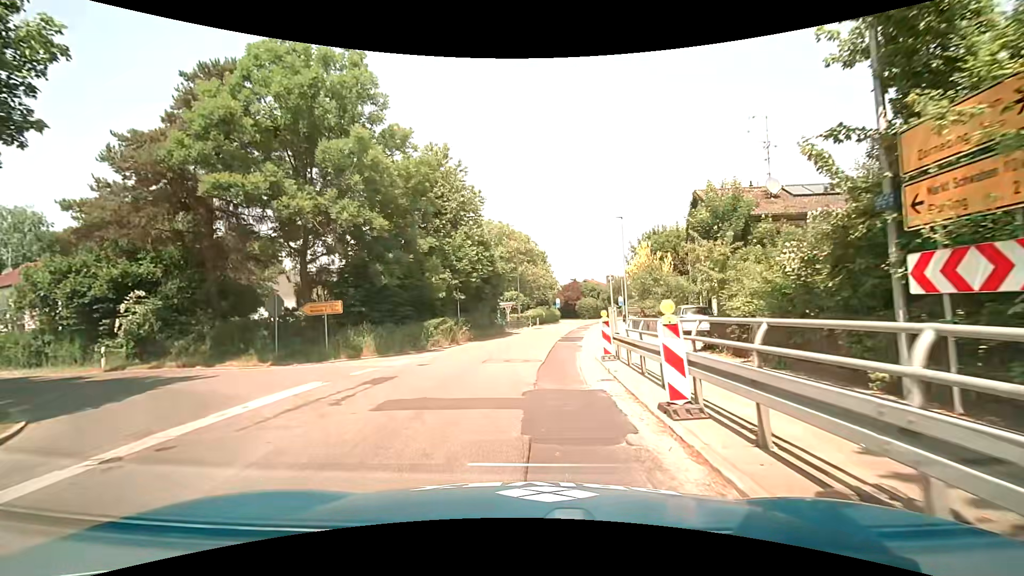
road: secondary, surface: asphalt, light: Day
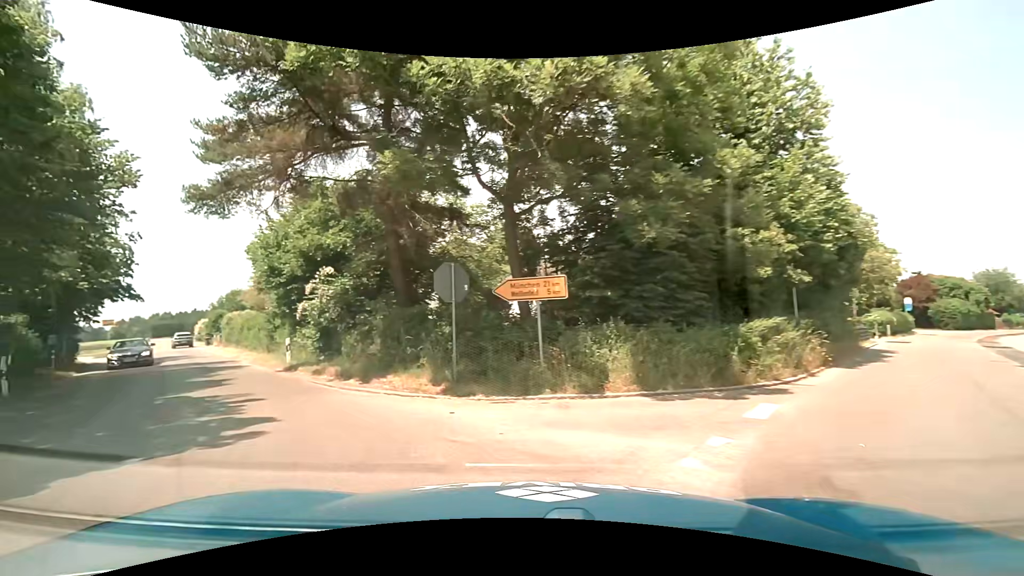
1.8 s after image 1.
(-2.2, +11.2) m; -29°
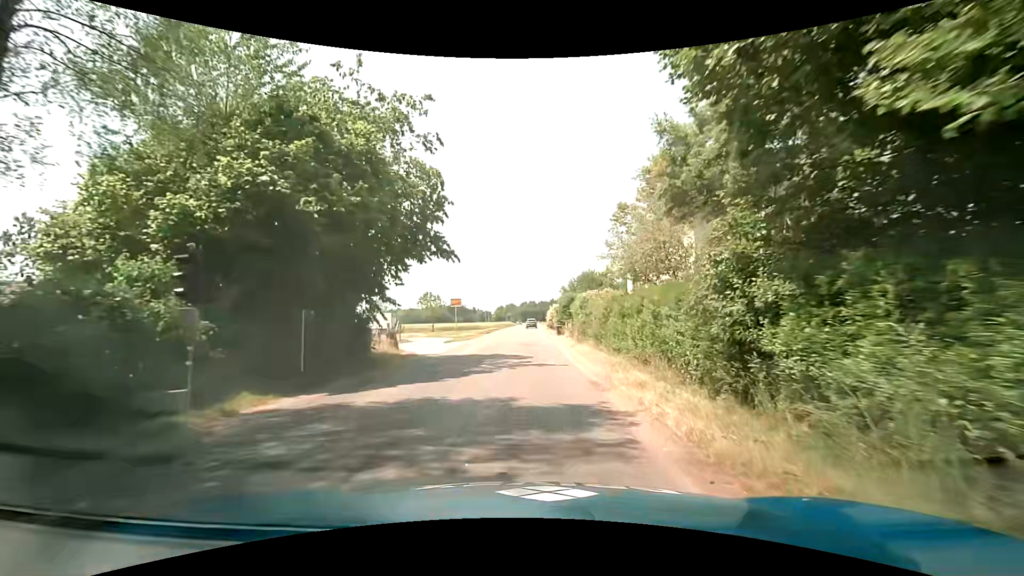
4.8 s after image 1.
(-10.2, +18.1) m; -38°
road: tertiary
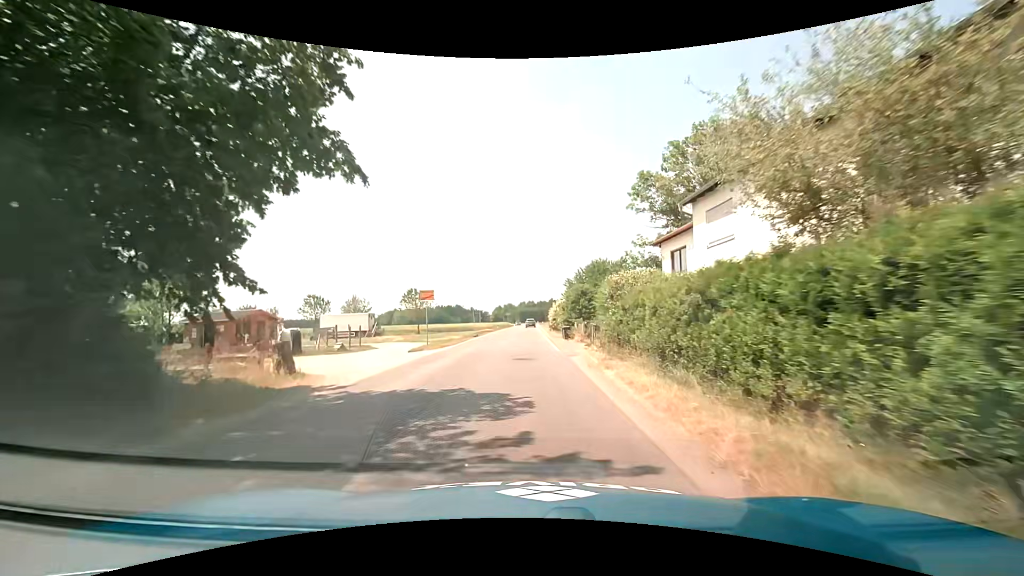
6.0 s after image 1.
(-0.1, +11.4) m; 0°
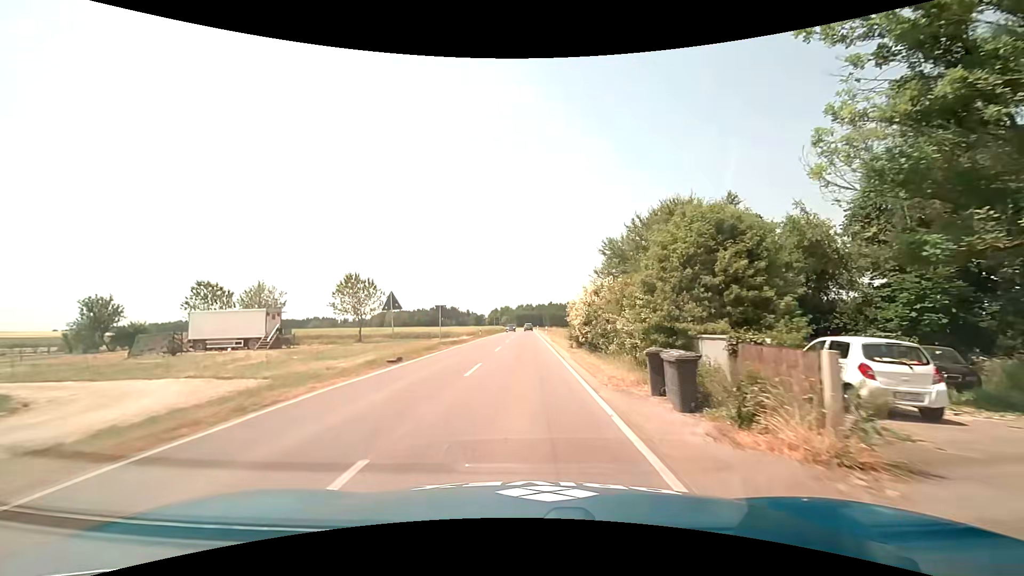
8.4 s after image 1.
(-0.3, +28.0) m; -1°
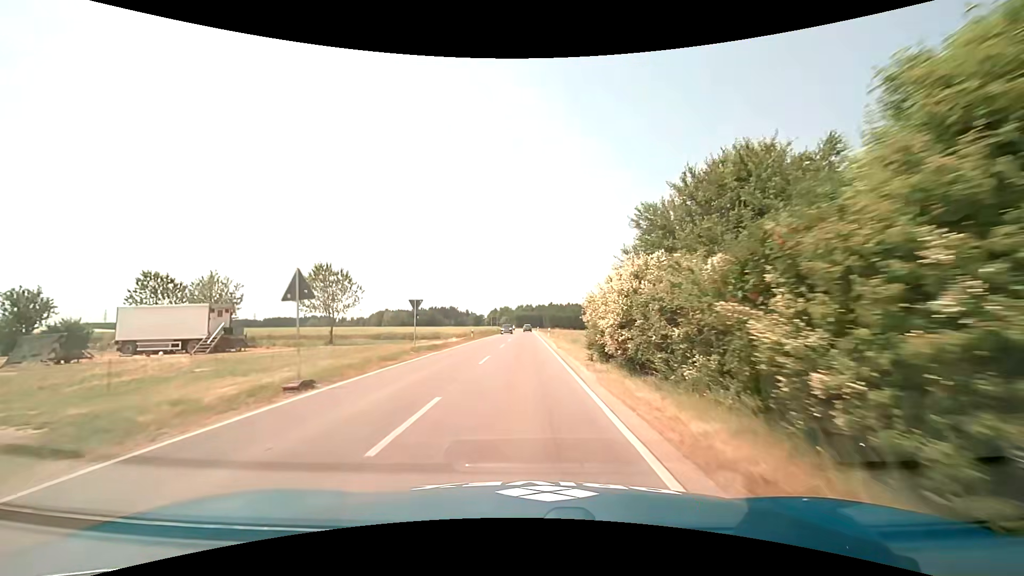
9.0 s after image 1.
(0.0, +8.0) m; 0°
(0, +10) (0, +20) (0, +30) (0, +40) (0, +50) (0, +60) (0, +70) (0, +80) (0, +90) (0, +100) m
